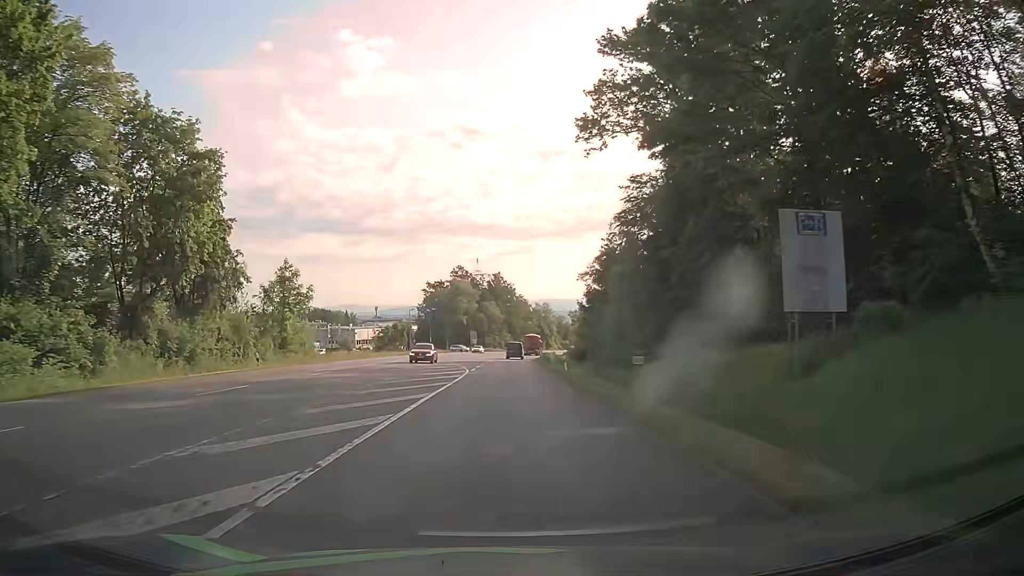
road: secondary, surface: asphalt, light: Day
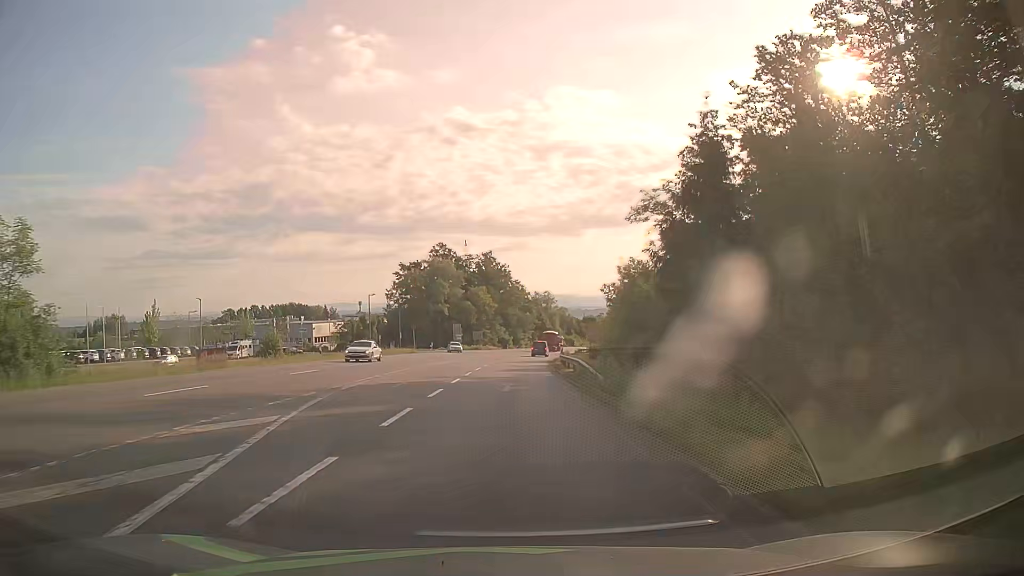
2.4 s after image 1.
(+0.2, +36.8) m; +1°
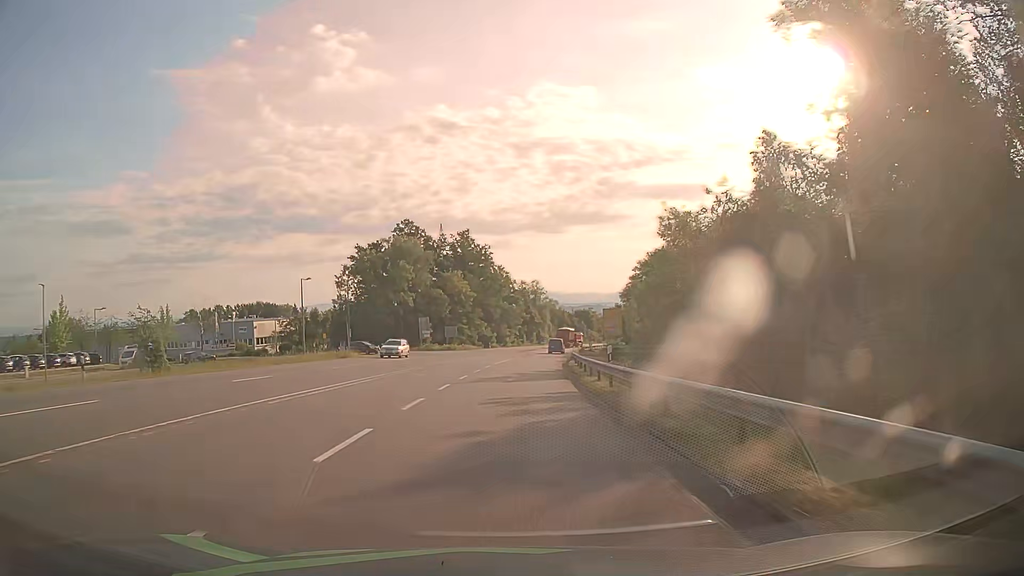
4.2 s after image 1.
(+0.3, +27.5) m; +1°
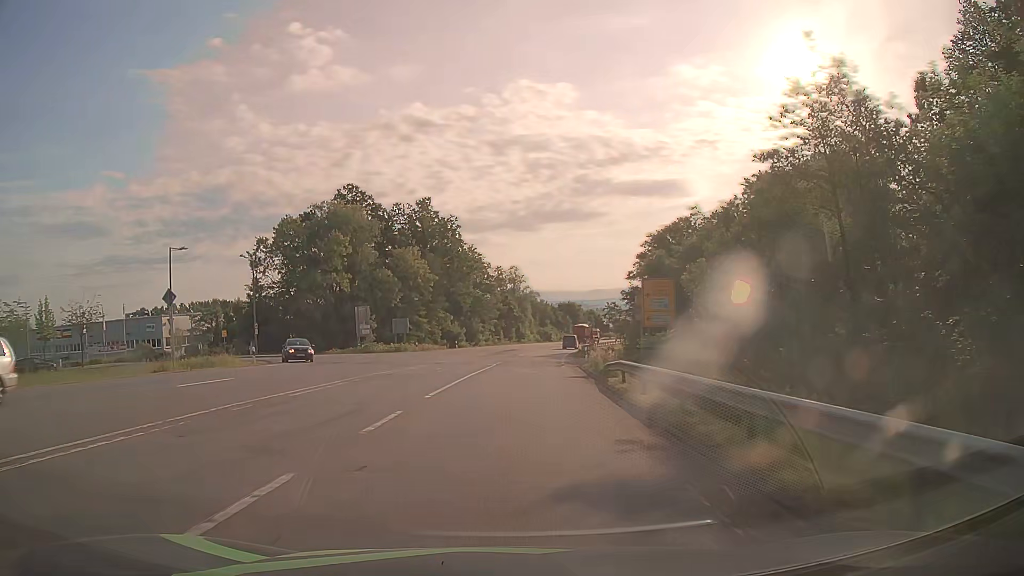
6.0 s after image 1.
(+0.5, +27.4) m; +2°
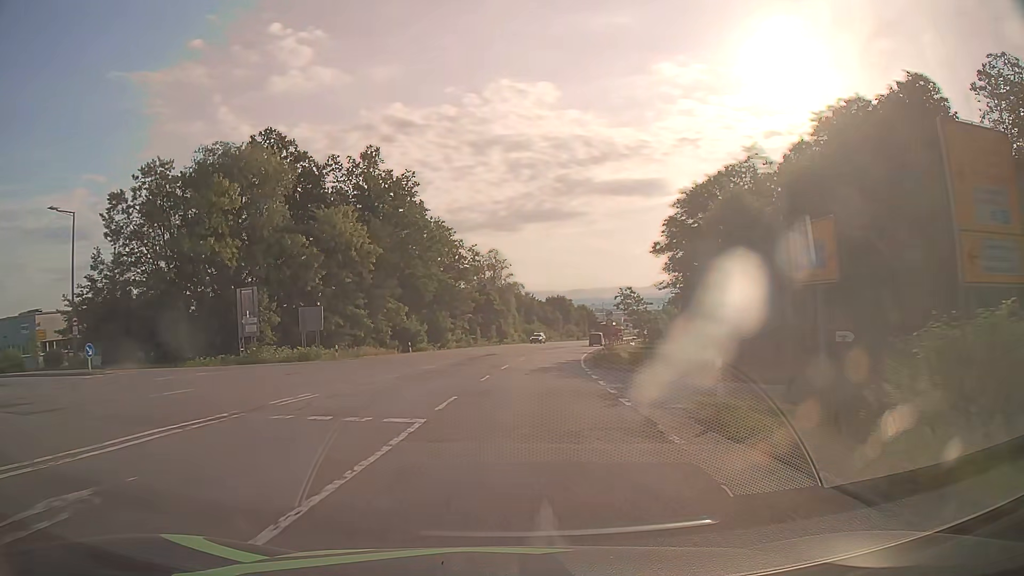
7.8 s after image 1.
(+0.4, +27.3) m; +2°
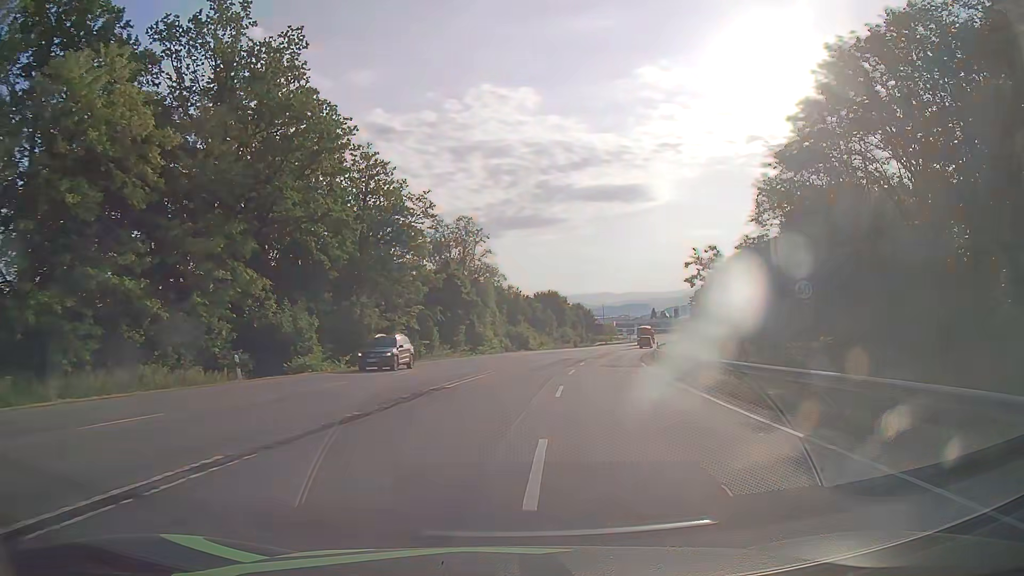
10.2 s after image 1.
(+0.3, +36.4) m; +2°
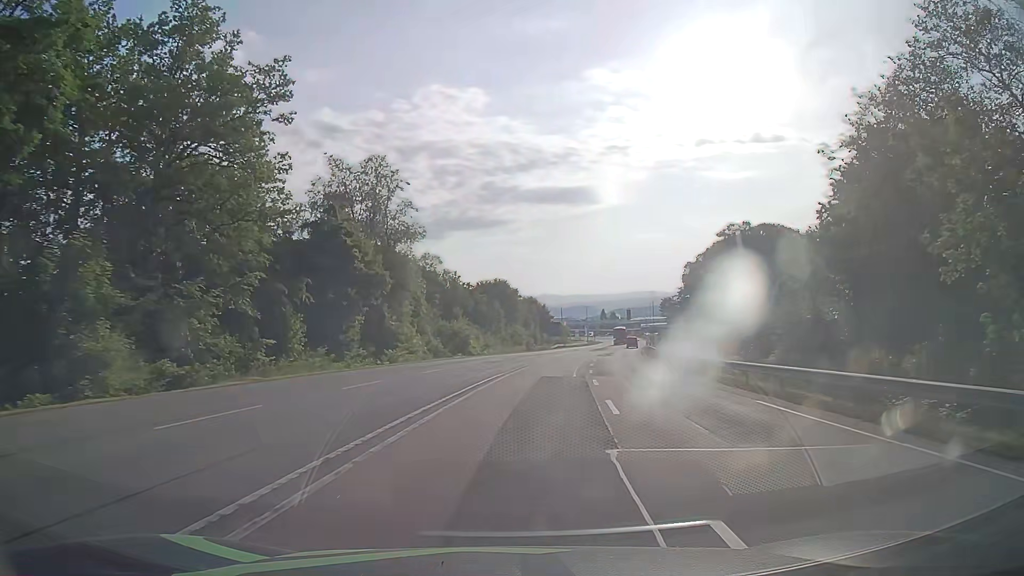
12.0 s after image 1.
(+0.9, +27.3) m; +5°
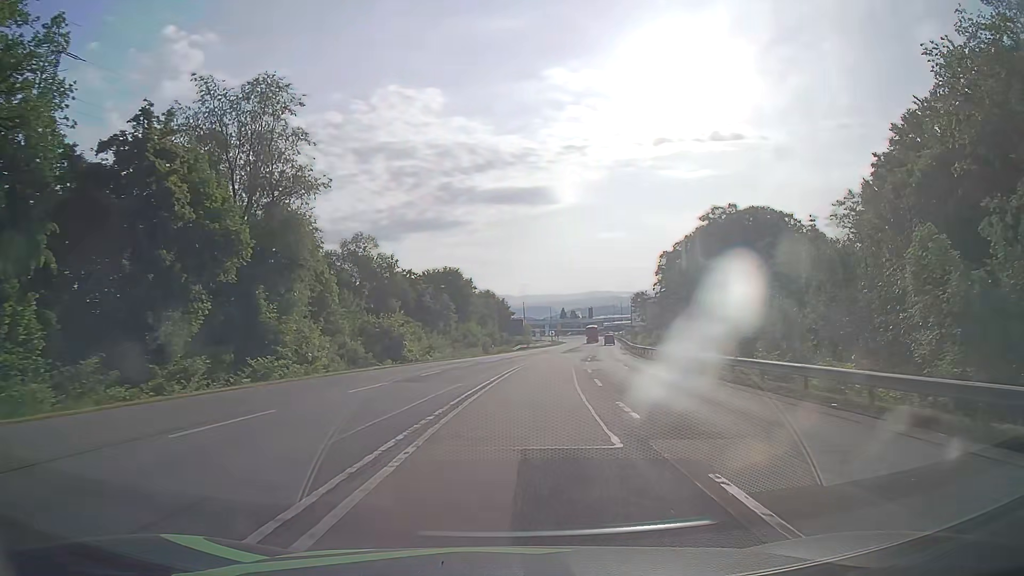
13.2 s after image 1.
(+0.6, +18.2) m; +4°
(0, +10) (+1, +20) (+1, +30) (+2, +40) (+4, +50) (+5, +60) (+6, +70) (+8, +80) (+9, +89) (+11, +99) m
